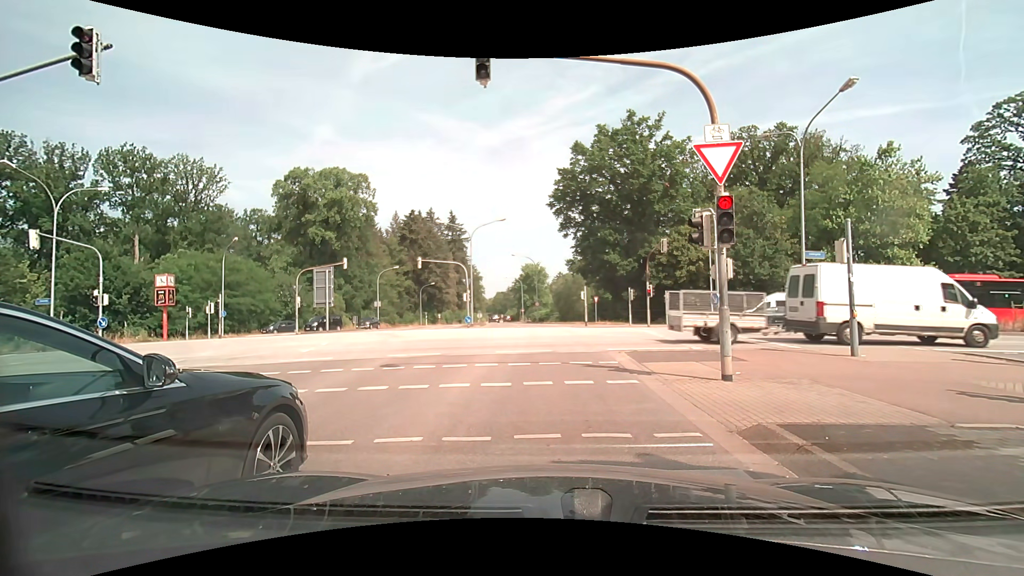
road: secondary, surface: asphalt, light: Day
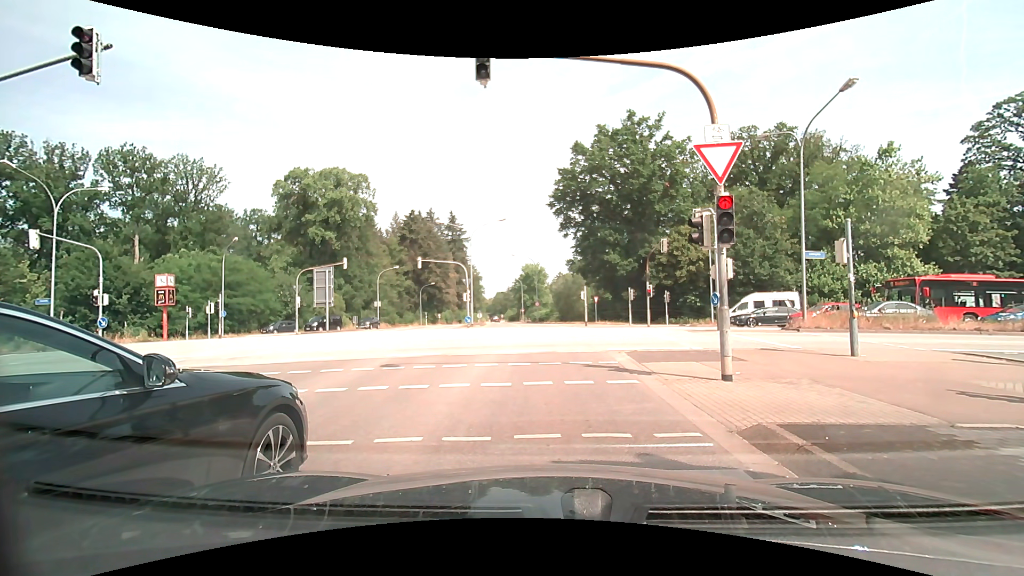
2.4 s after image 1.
(0.0, 0.0) m; 0°
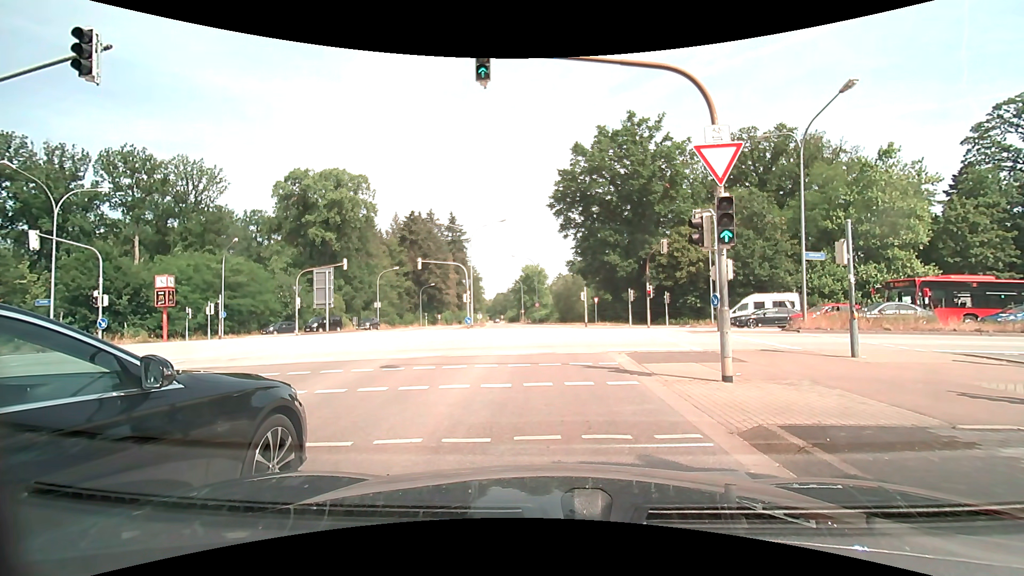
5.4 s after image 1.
(0.0, 0.0) m; 0°
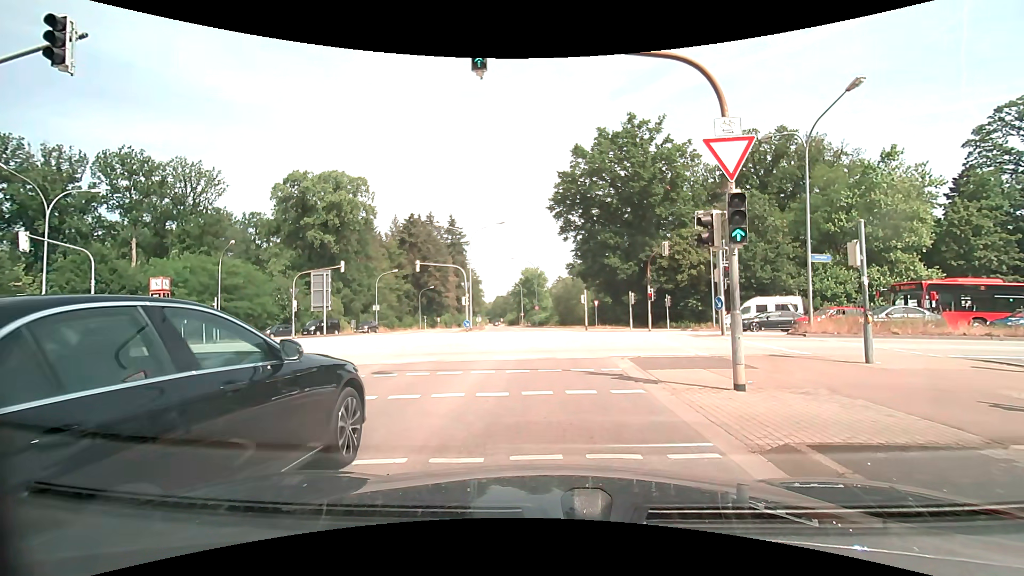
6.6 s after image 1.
(0.0, +0.6) m; 0°
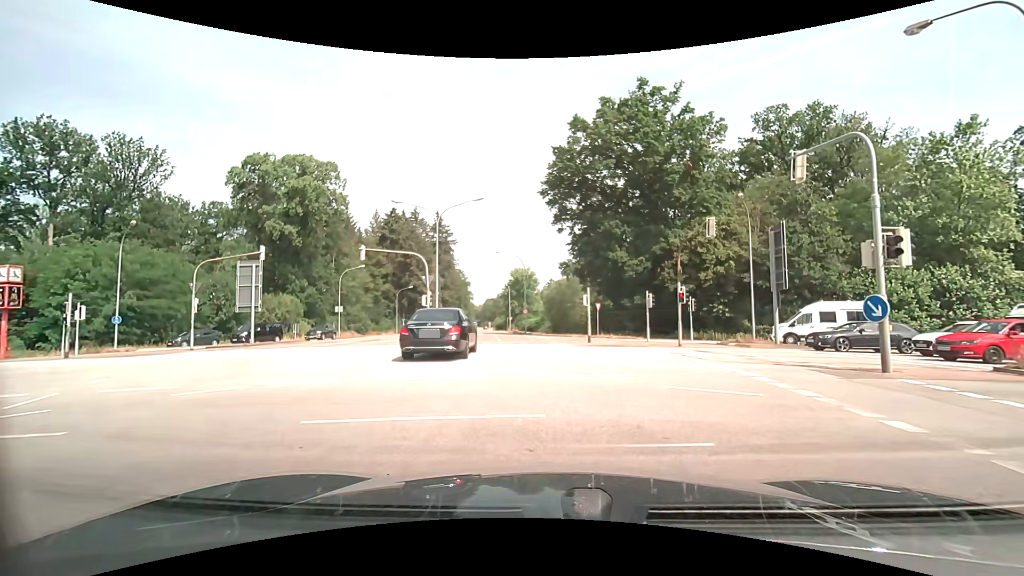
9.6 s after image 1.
(-0.1, +11.4) m; 0°
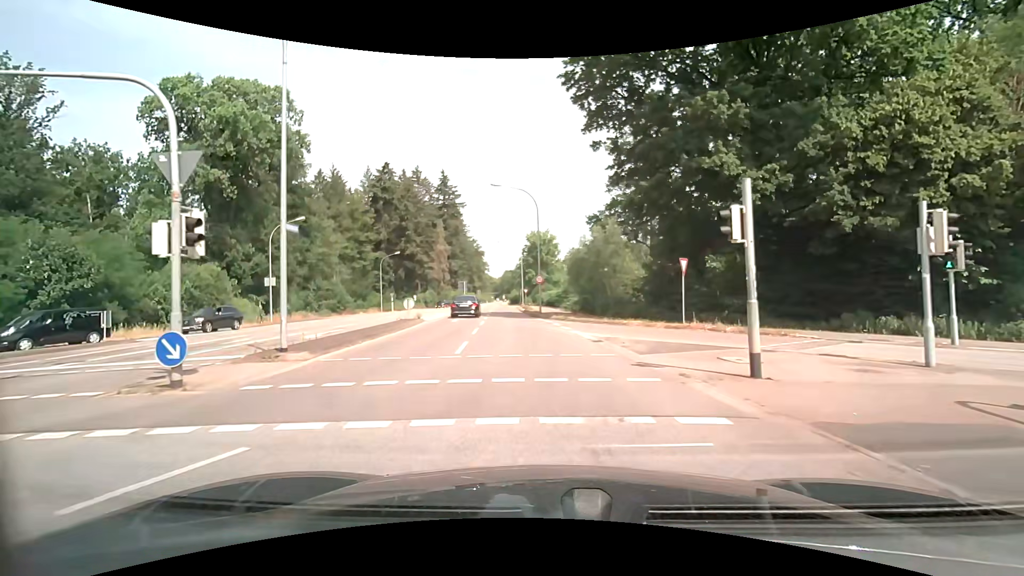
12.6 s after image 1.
(-0.4, +22.5) m; -2°
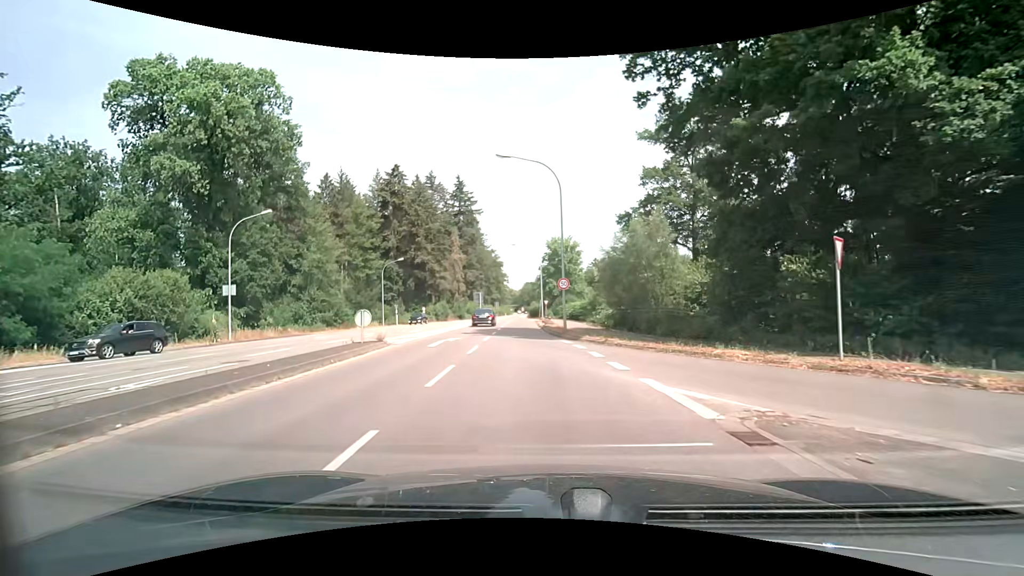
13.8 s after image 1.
(-0.3, +10.0) m; -2°
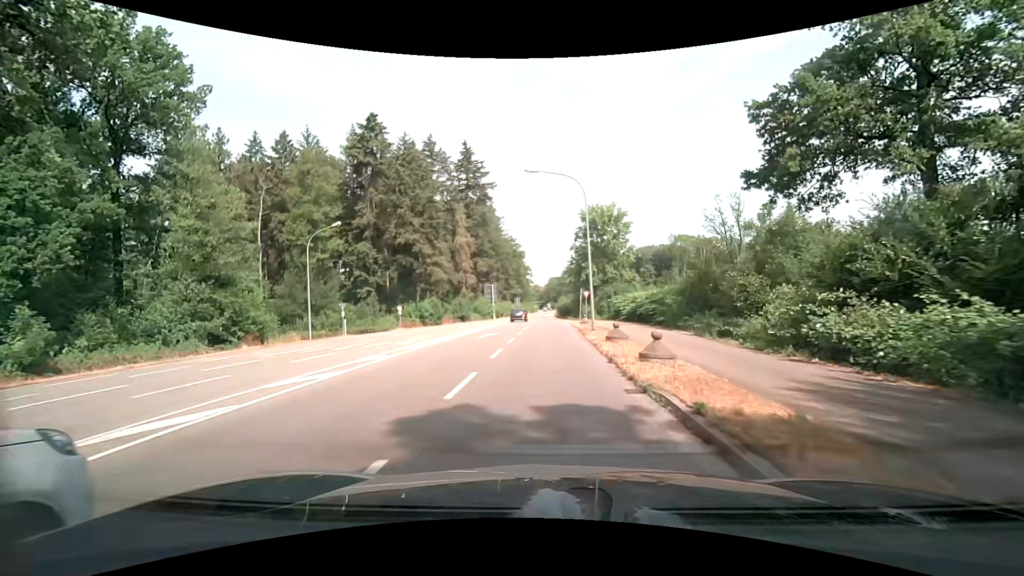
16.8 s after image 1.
(-1.8, +31.6) m; -4°
(0, +10) (0, +20) (+1, +30) (+1, +40) (+1, +50) (+1, +60) (0, +70) (0, +80) (-1, +90) (-2, +100) m
